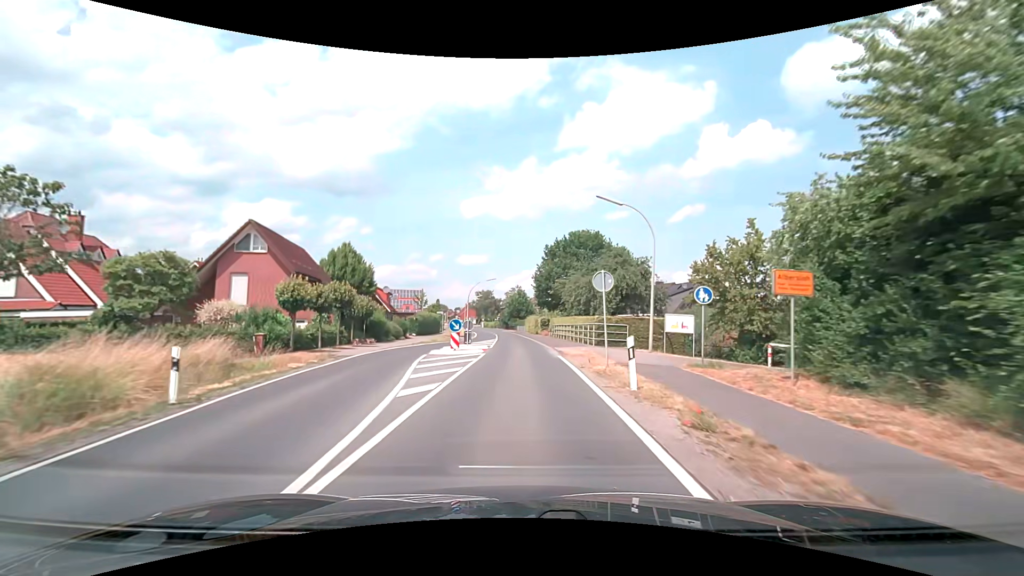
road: secondary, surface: asphalt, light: Day
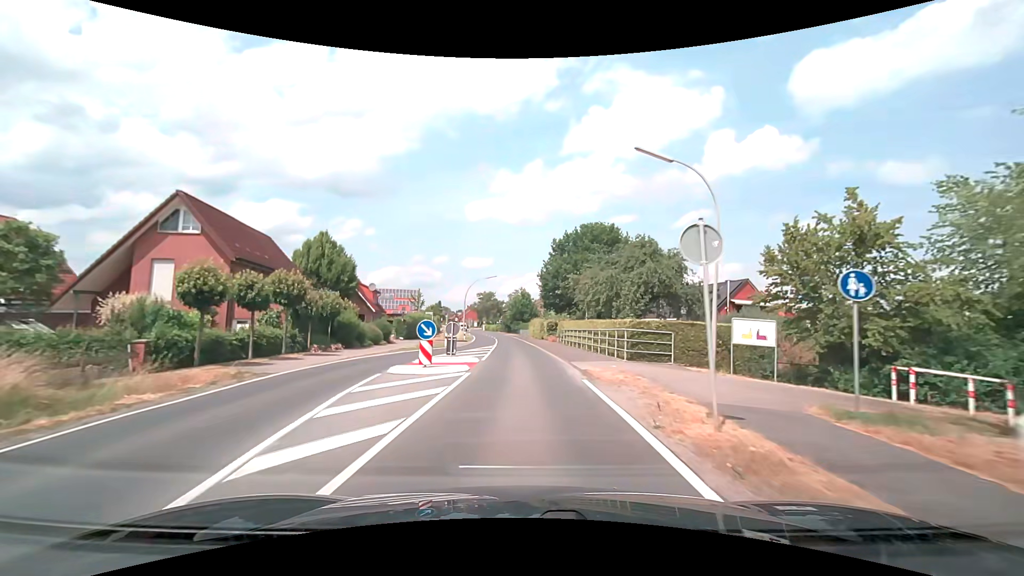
(0.0, +7.8) m; 0°
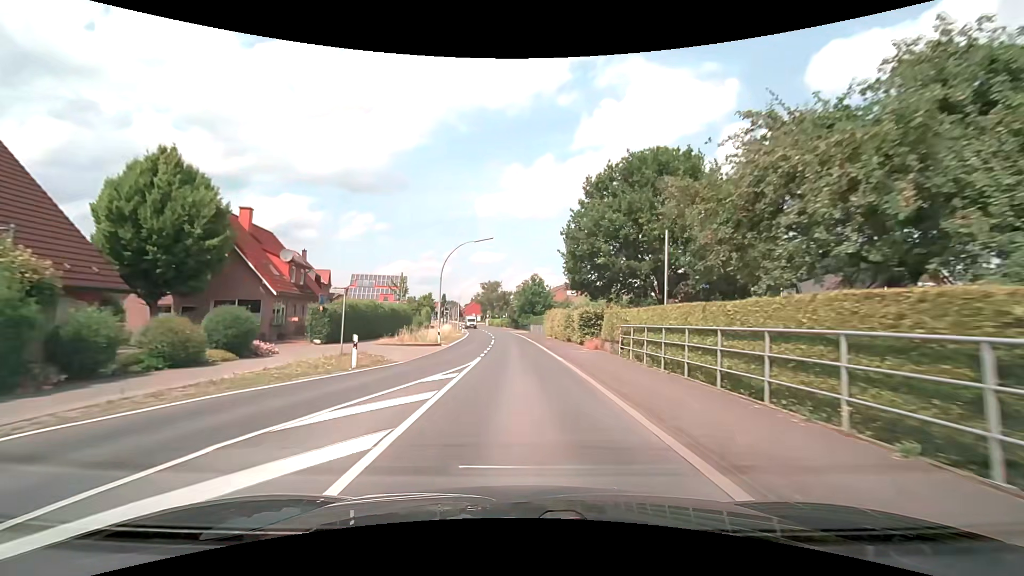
(-0.2, +23.5) m; -1°
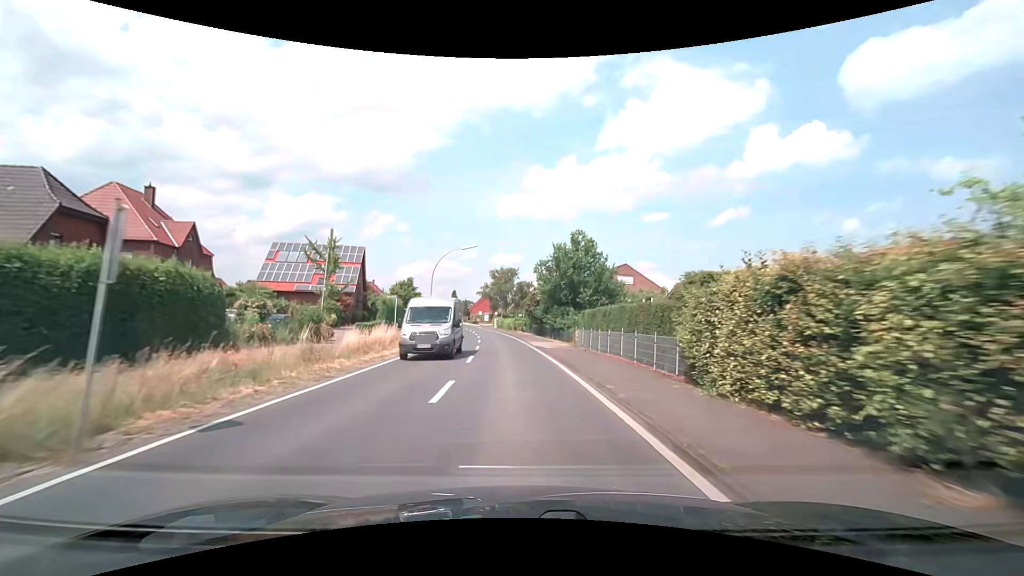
(-0.7, +39.2) m; -2°
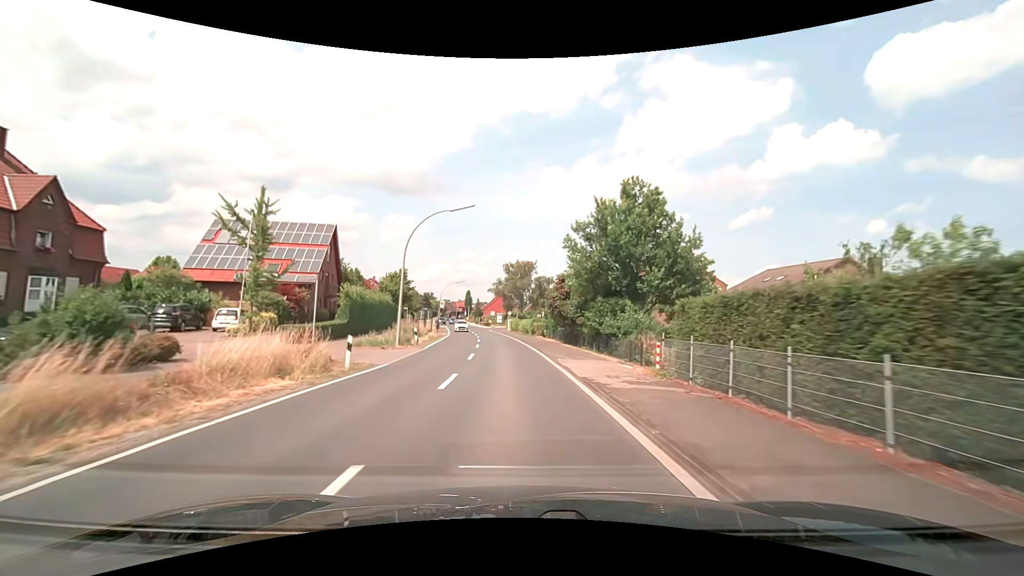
(-0.2, +15.5) m; -2°
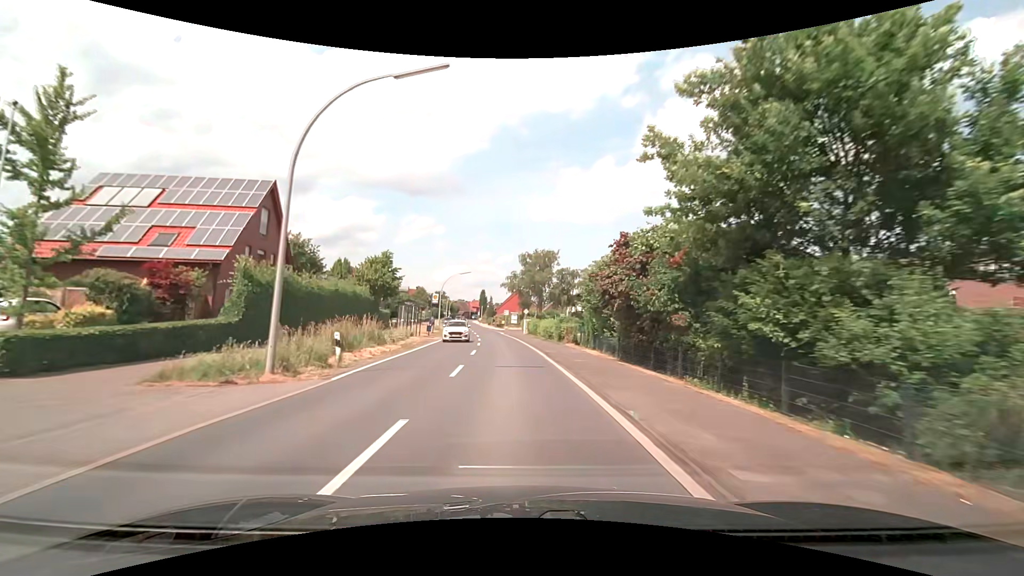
(-0.3, +15.5) m; -2°
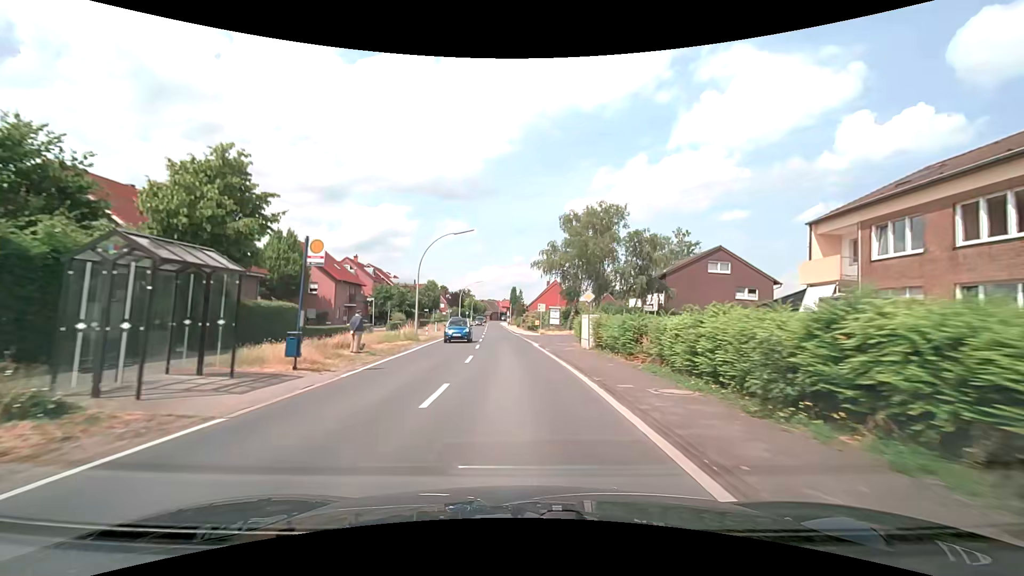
(-1.0, +31.0) m; -4°
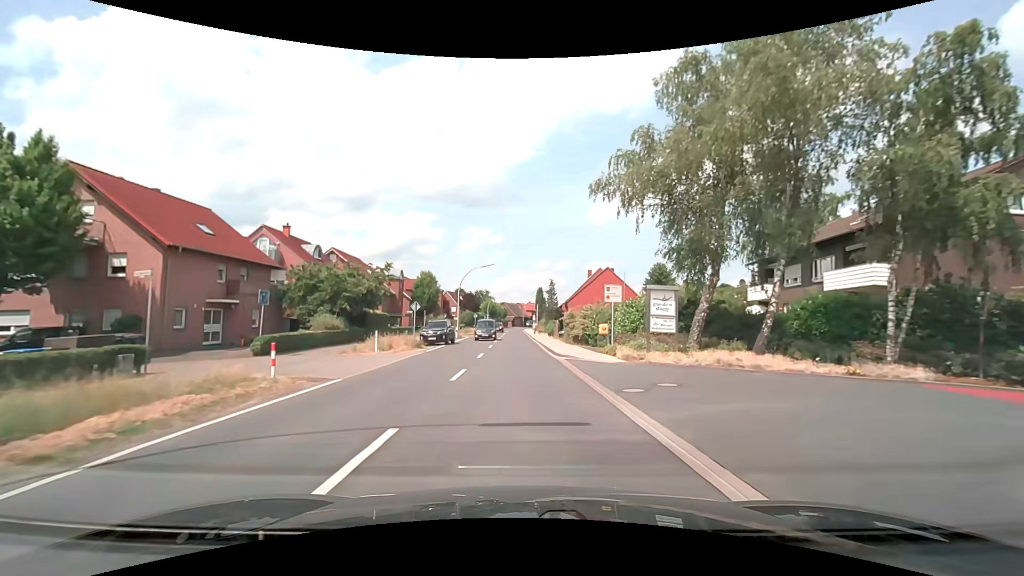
(-1.1, +31.0) m; -3°
(0, +10) (0, +20) (0, +30) (0, +40) (0, +50) (0, +60) (0, +70) (-1, +80) (-1, +90) (-1, +100) m
